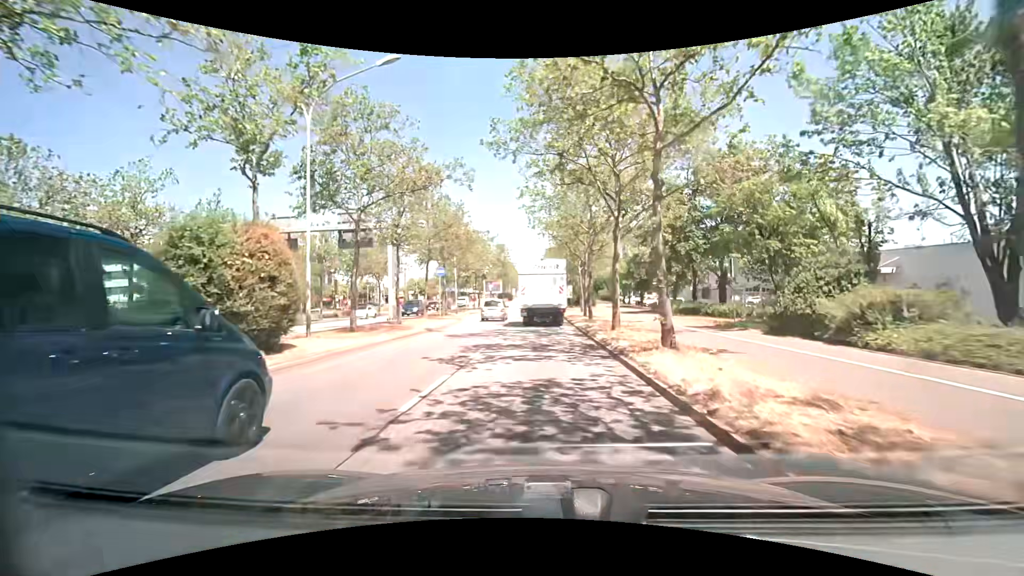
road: primary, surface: asphalt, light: Day
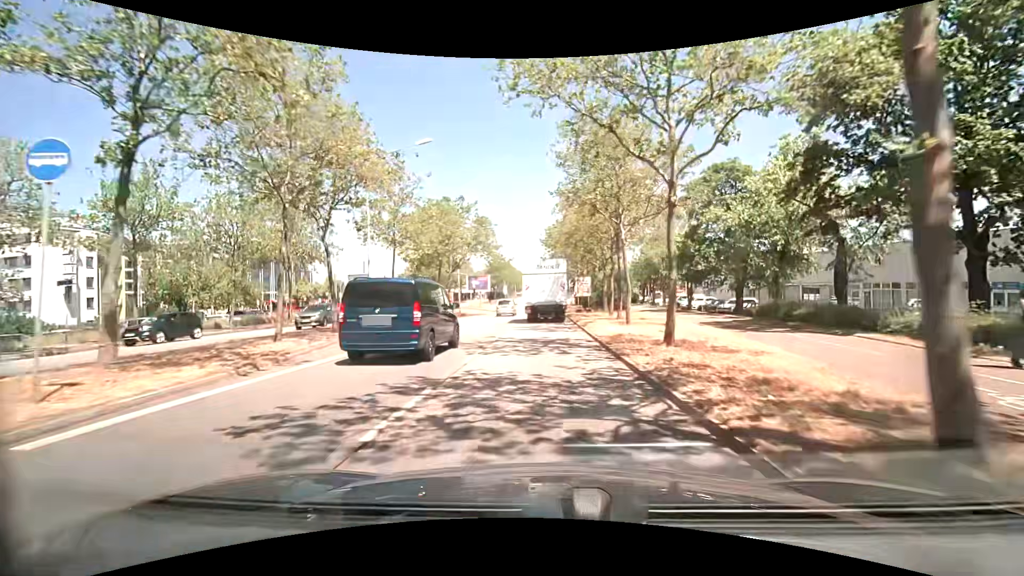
(-0.2, +25.3) m; -1°
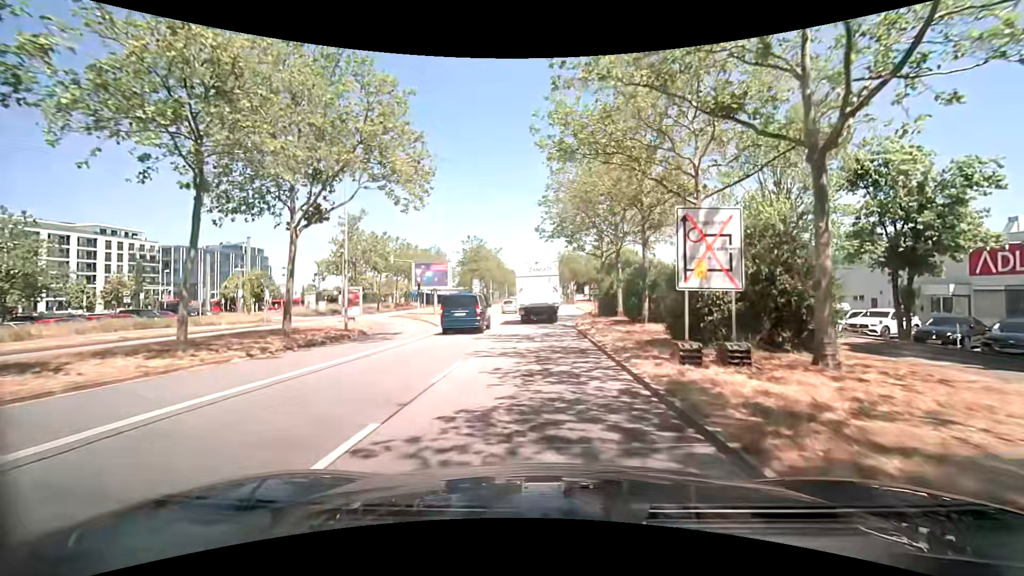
(+0.4, +32.1) m; +1°
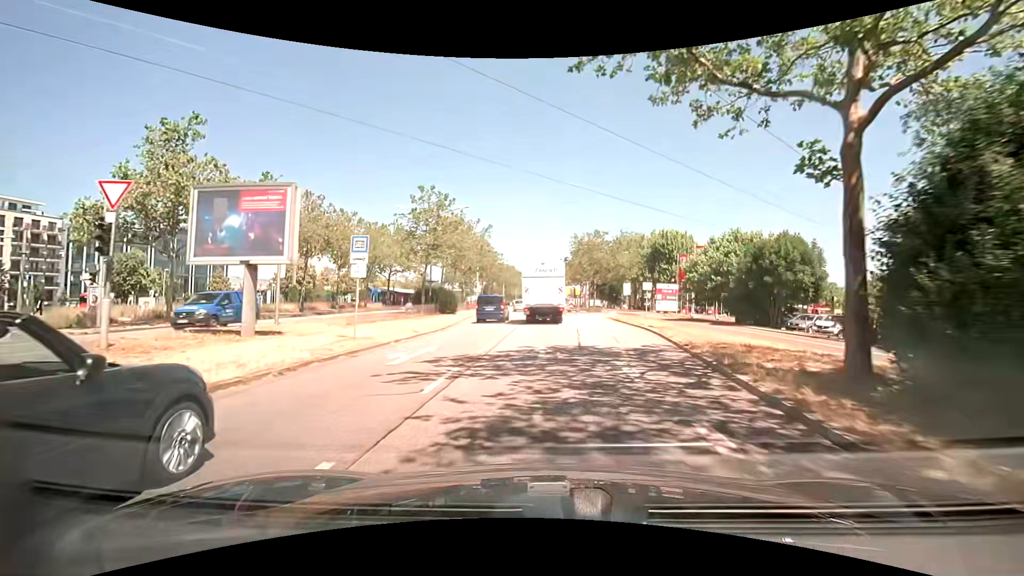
(0.0, +31.6) m; -1°
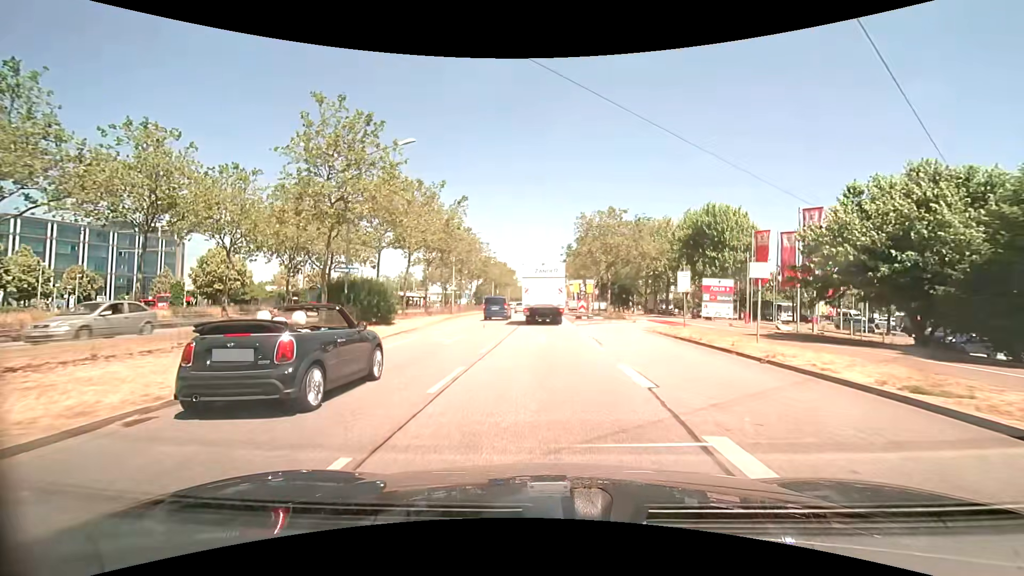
(+0.1, +18.4) m; +1°
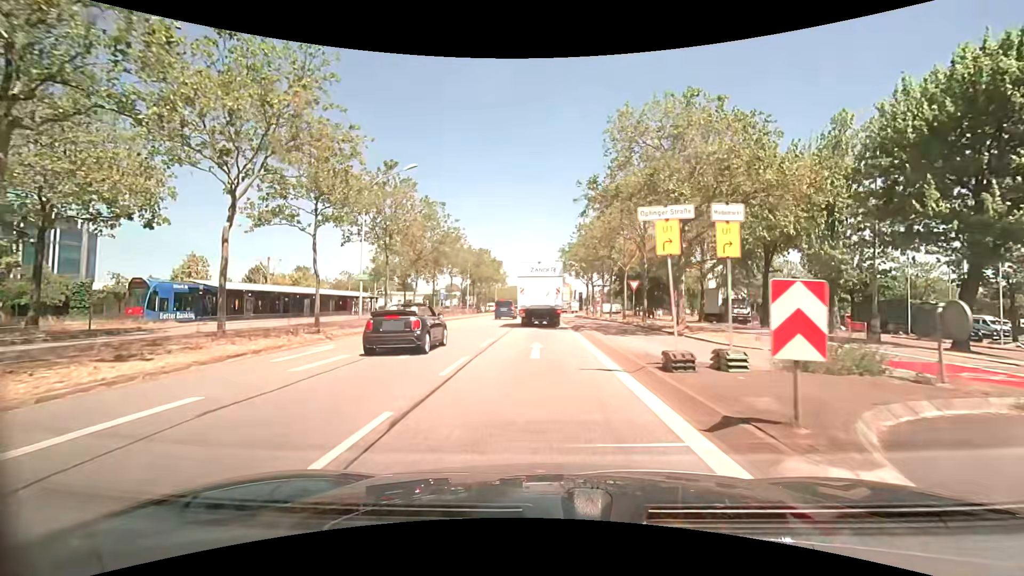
(+0.1, +29.1) m; 0°
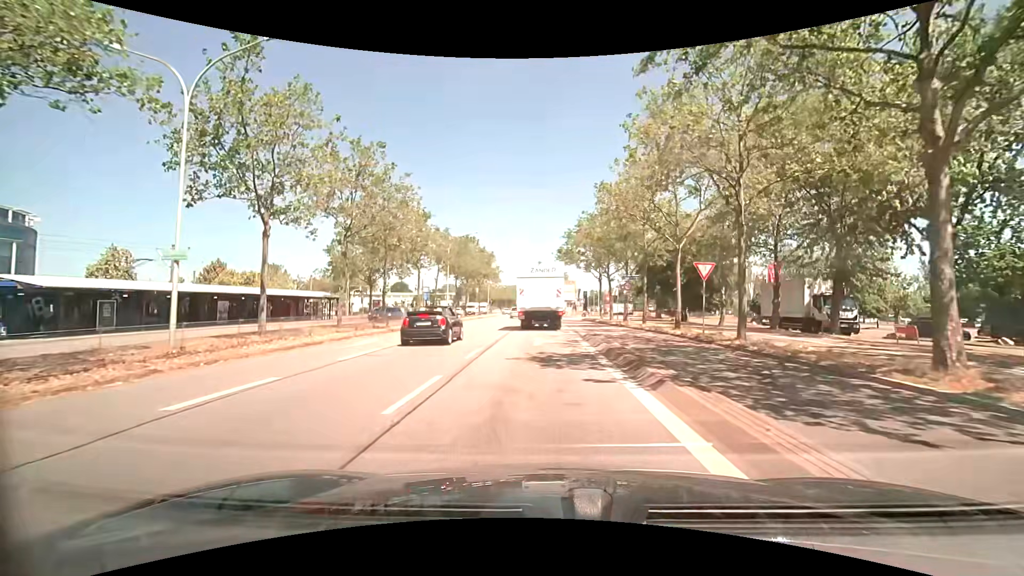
(0.0, +15.5) m; 0°
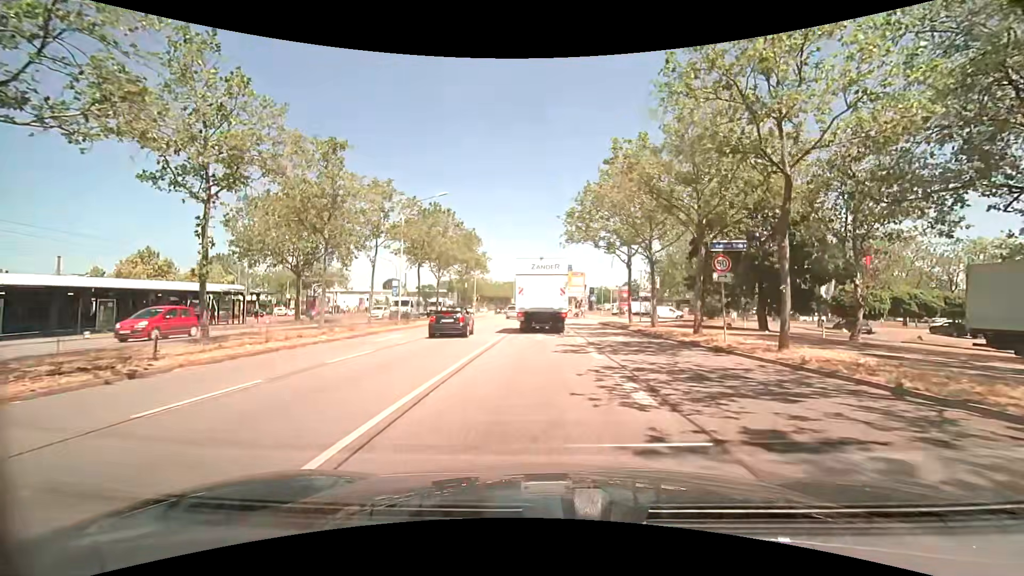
(0.0, +18.4) m; 0°
(0, +10) (0, +20) (0, +30) (0, +40) (0, +50) (0, +60) (0, +70) (+1, +80) (+1, +90) (+1, +100) m
